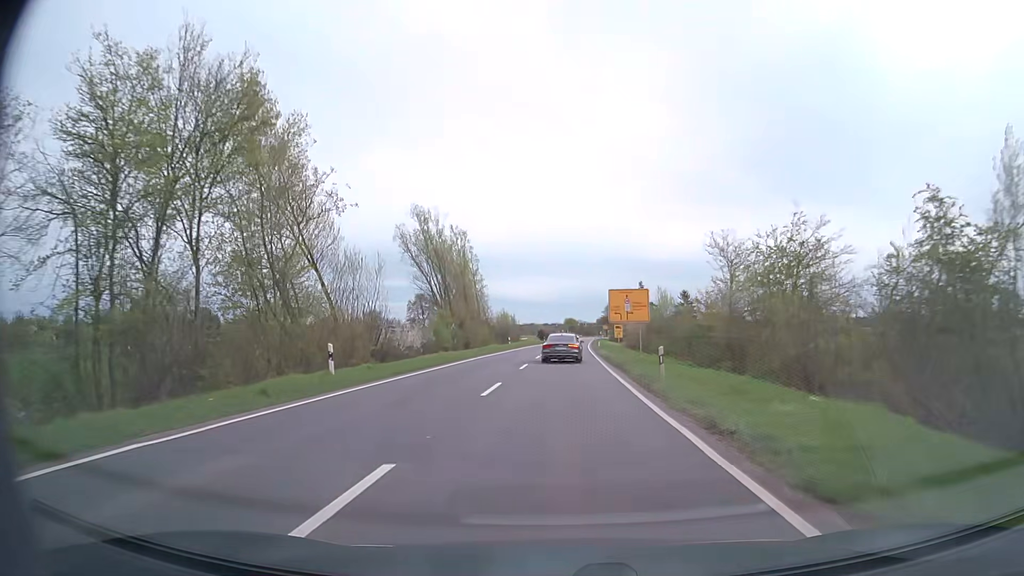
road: secondary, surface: asphalt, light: Day
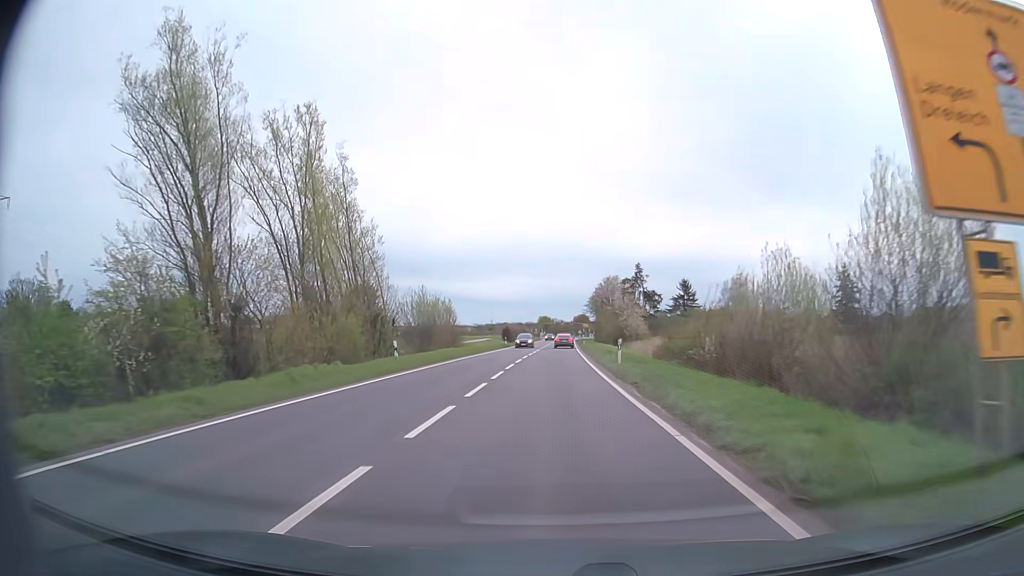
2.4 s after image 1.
(+0.9, +42.1) m; +2°
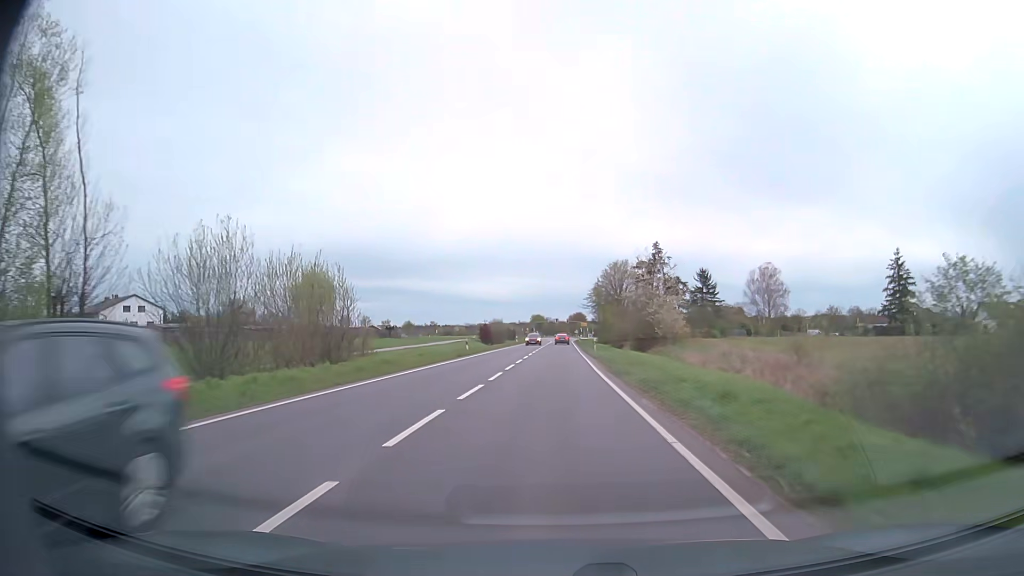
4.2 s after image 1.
(+0.1, +30.6) m; 0°
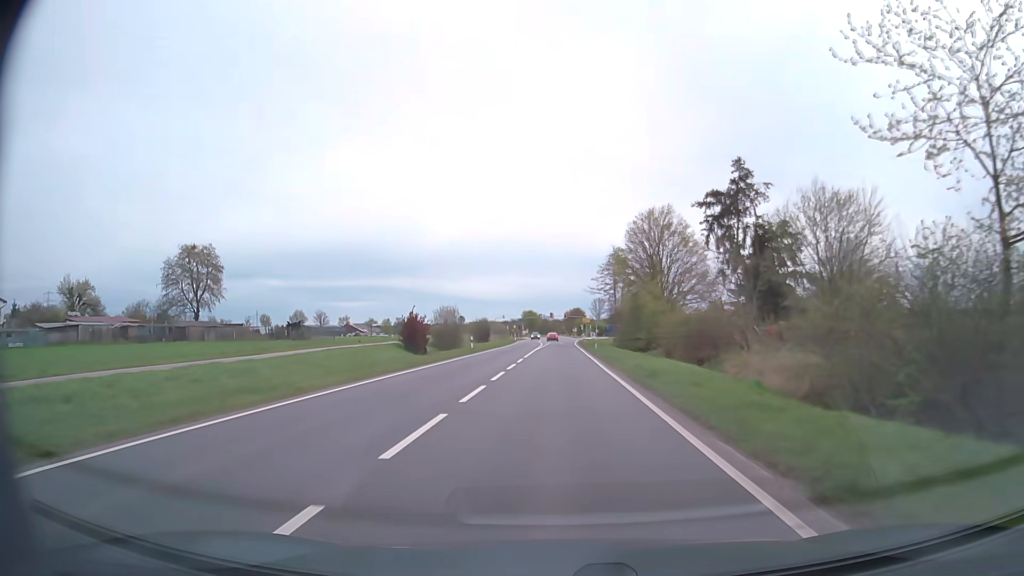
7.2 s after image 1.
(+0.2, +48.8) m; 0°
(0, +10) (0, +20) (0, +30) (0, +40) (0, +50) (+1, +60) (+1, +70) (+1, +80) (0, +90) (0, +100) m
